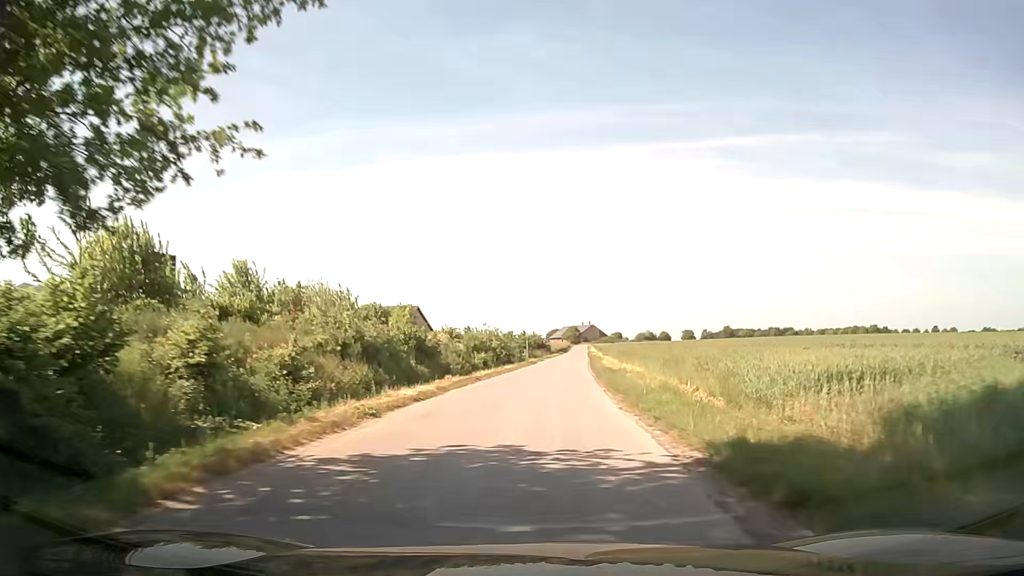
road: unclassified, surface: asphalt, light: Day
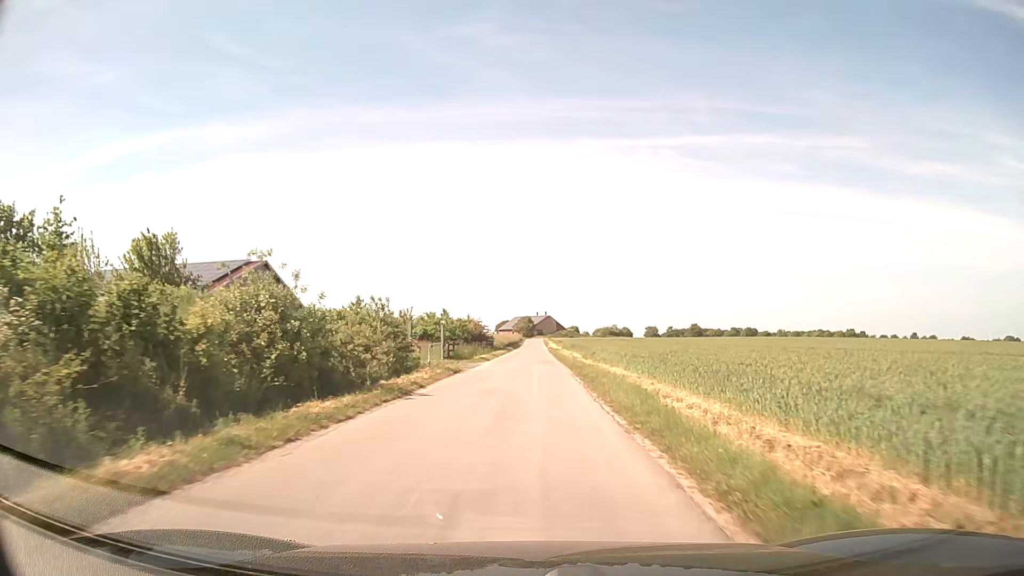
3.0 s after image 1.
(+2.4, +42.4) m; +4°
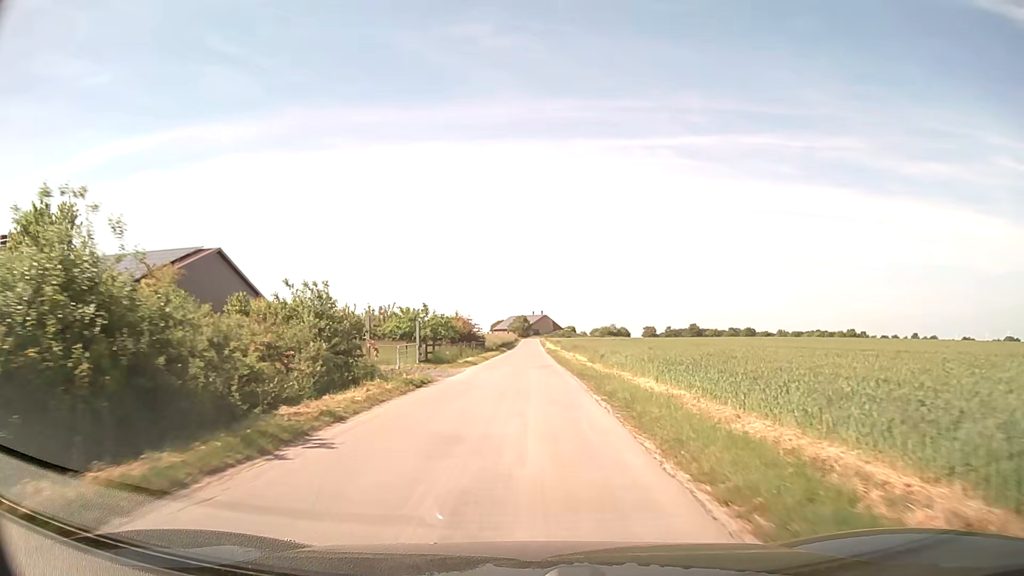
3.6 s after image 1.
(0.0, +8.5) m; 0°
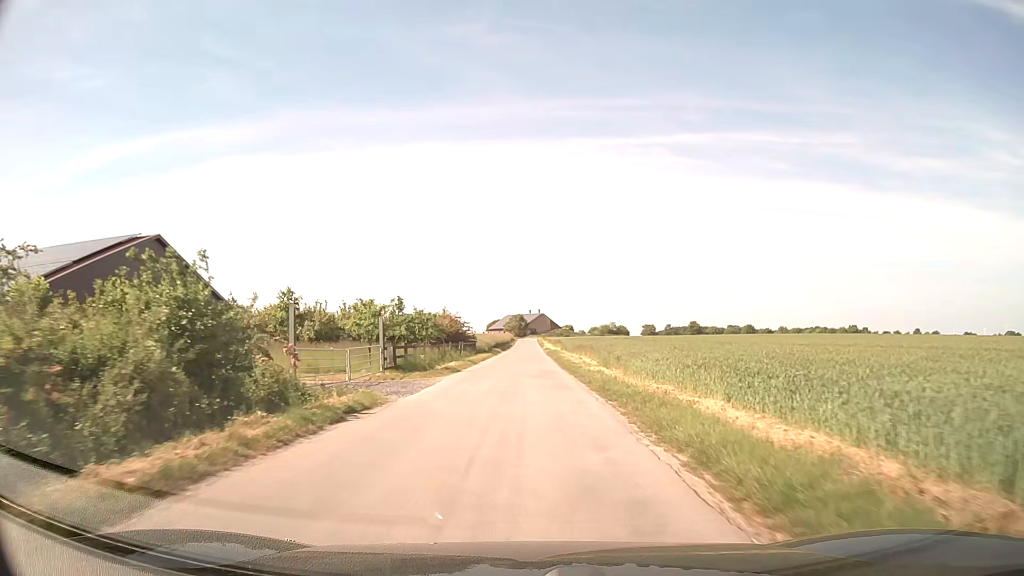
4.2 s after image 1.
(+0.1, +8.6) m; 0°
